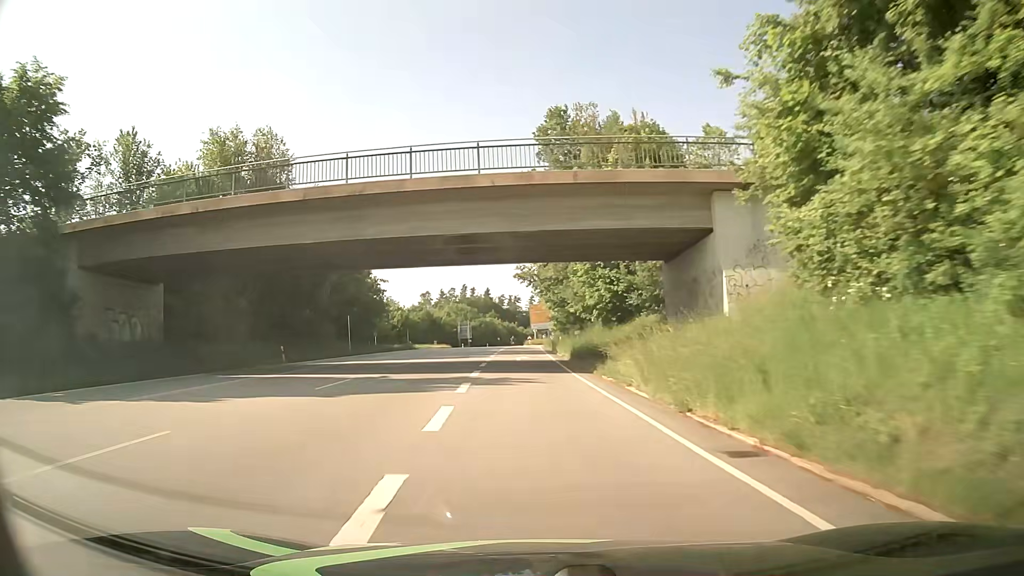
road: primary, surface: asphalt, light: Day
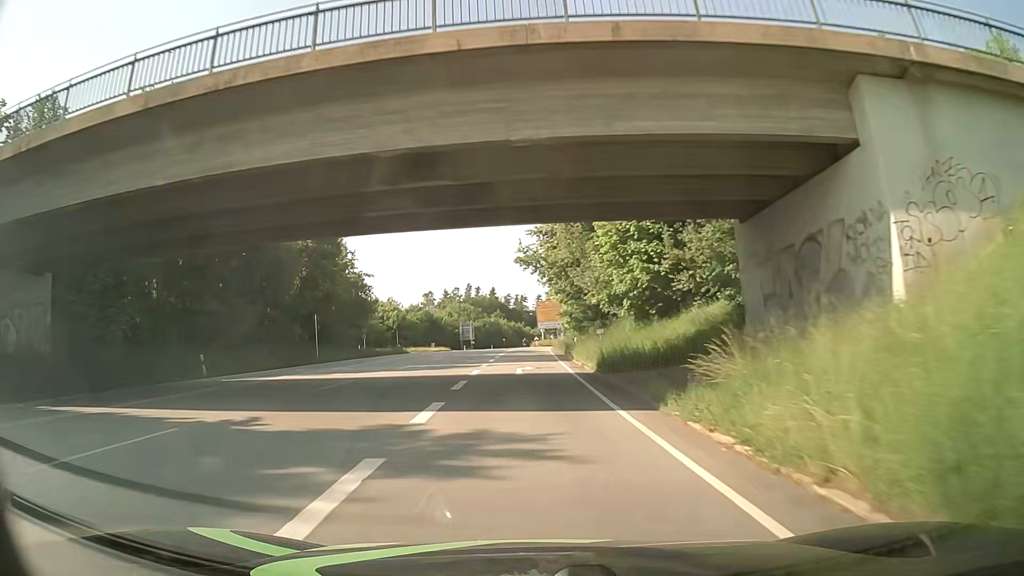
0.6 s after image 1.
(-0.1, +11.1) m; -1°
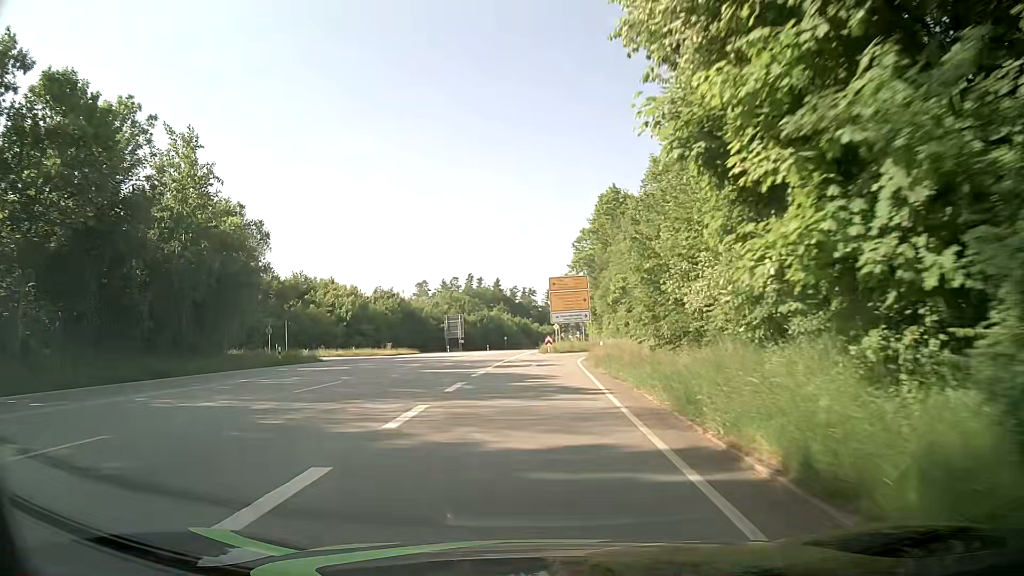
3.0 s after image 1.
(-0.3, +36.9) m; -1°
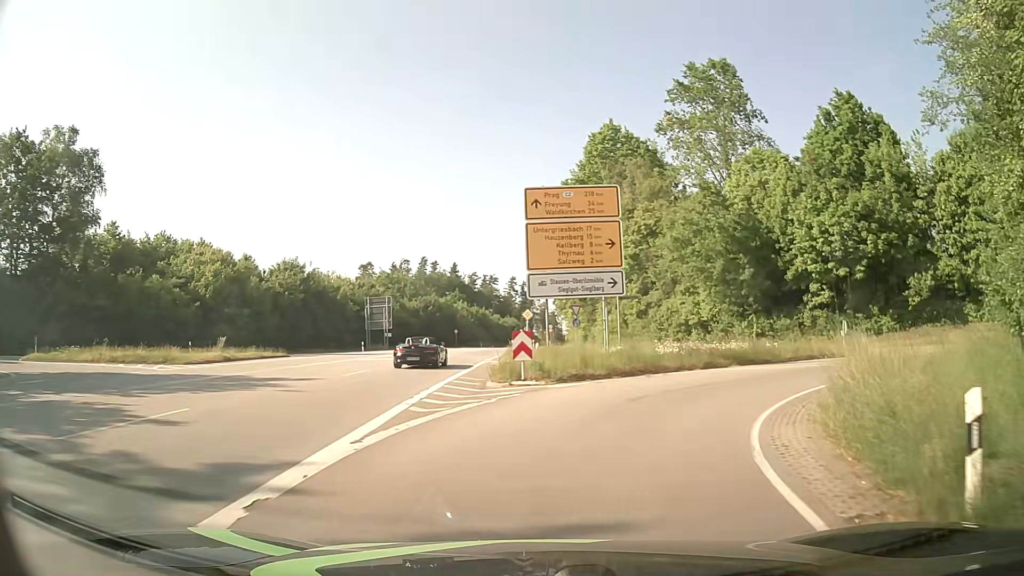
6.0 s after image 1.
(+0.4, +33.4) m; +3°
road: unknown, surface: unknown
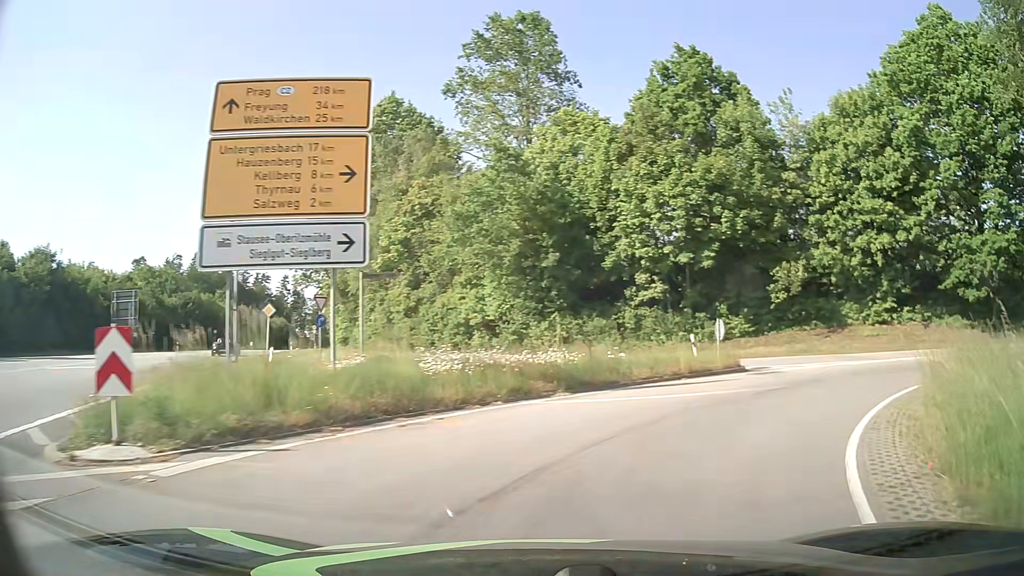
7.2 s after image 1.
(+1.5, +10.1) m; +20°
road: primary_link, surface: asphalt
